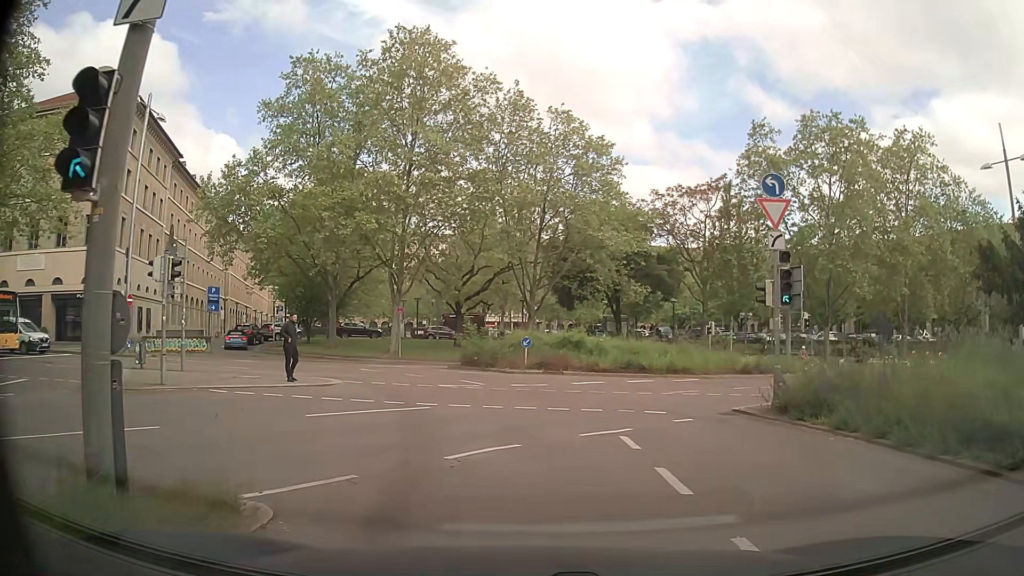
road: secondary_link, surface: asphalt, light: Day
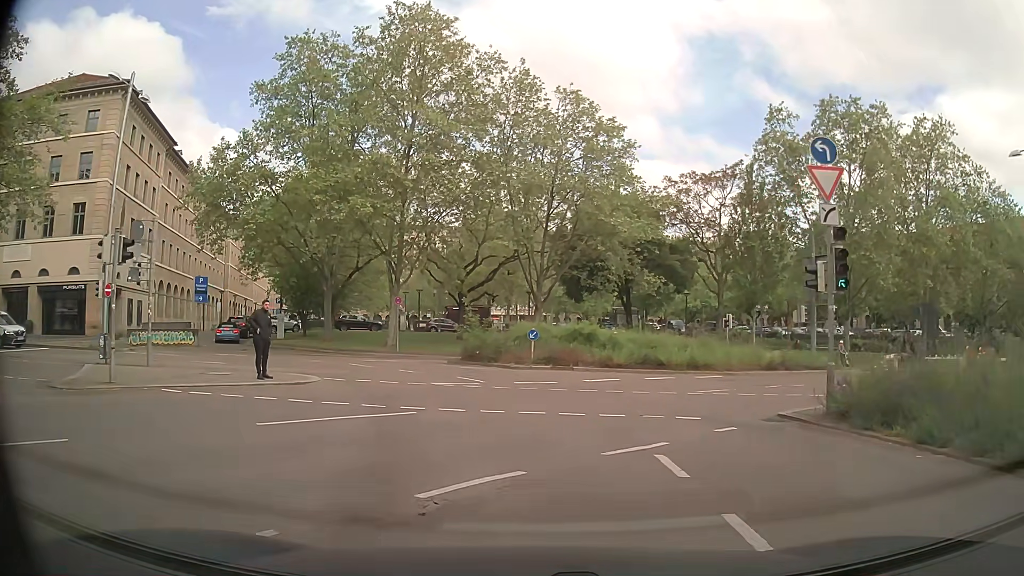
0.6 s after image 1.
(0.0, +2.7) m; +1°
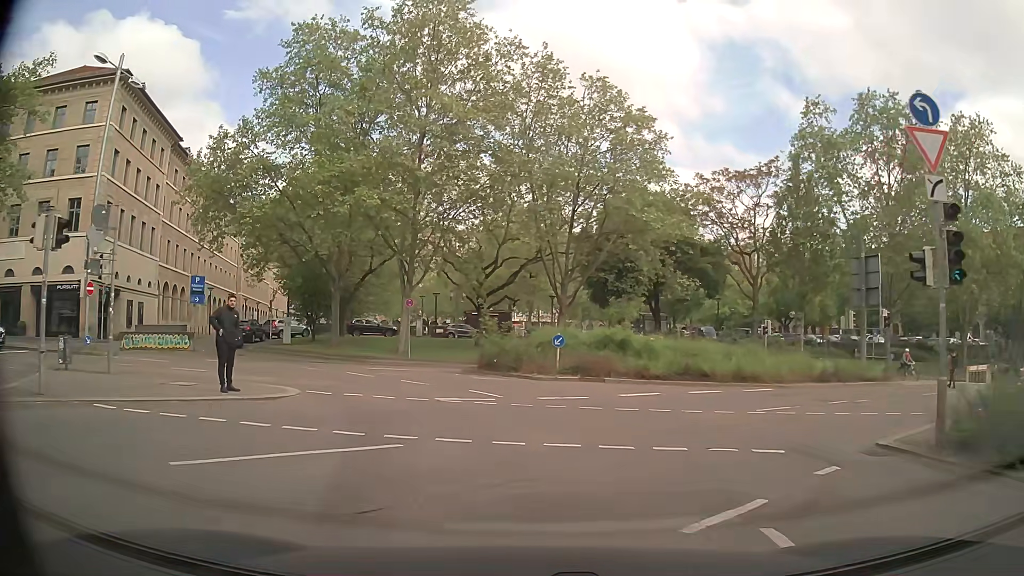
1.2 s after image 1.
(-0.1, +3.3) m; -3°
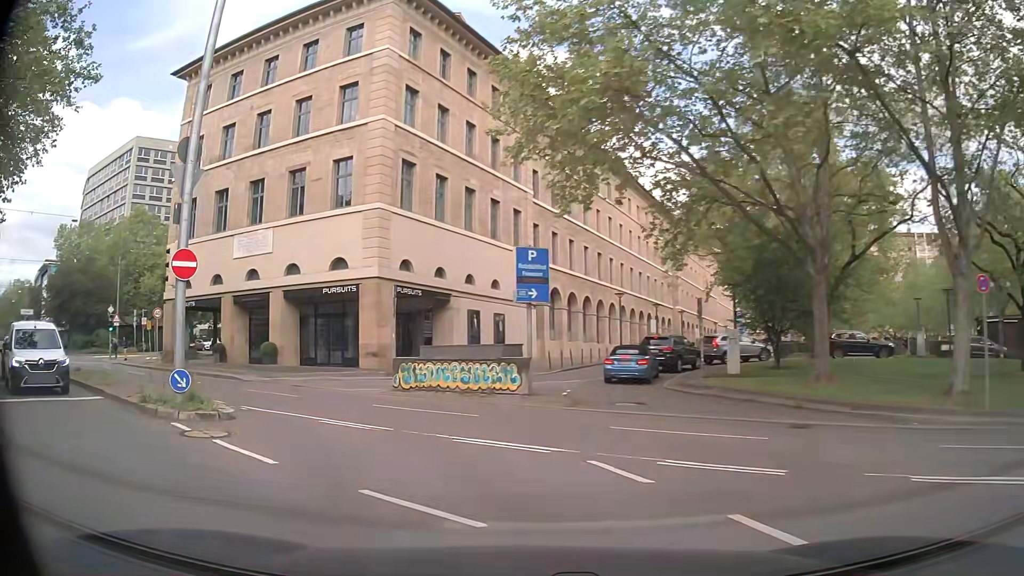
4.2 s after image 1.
(-5.1, +18.7) m; -39°
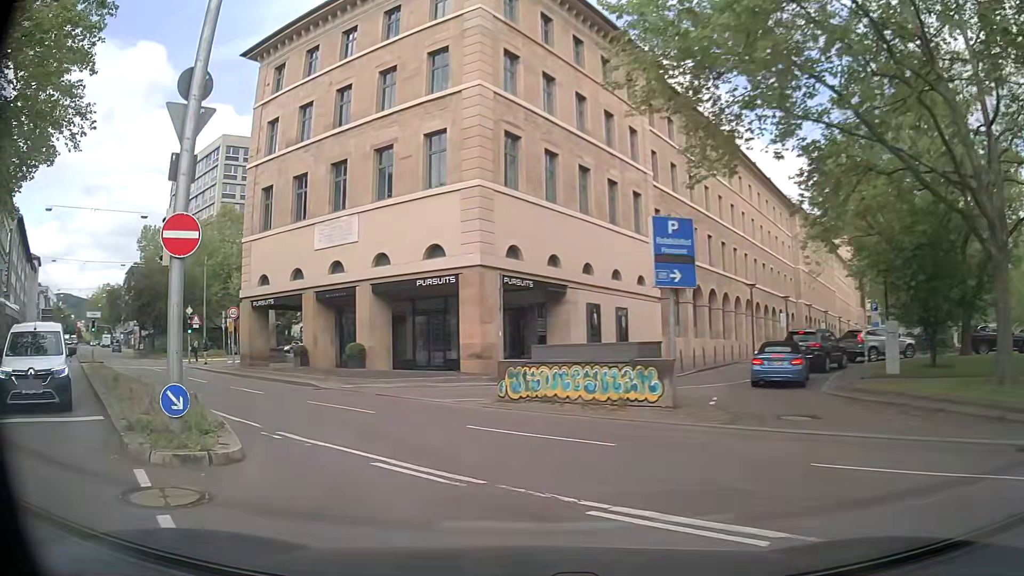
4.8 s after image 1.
(-0.3, +4.2) m; -8°
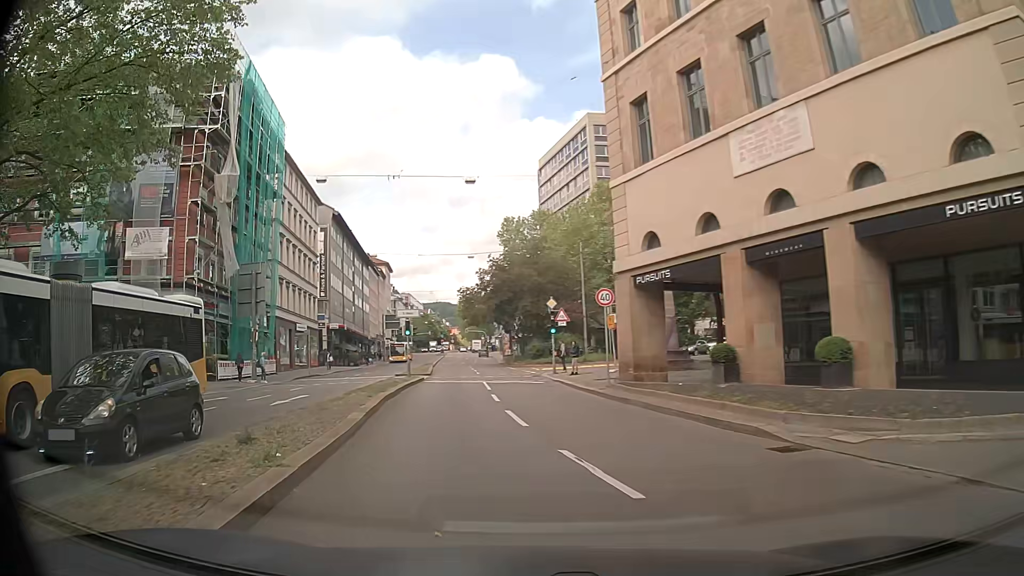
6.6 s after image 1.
(-4.2, +13.0) m; -34°
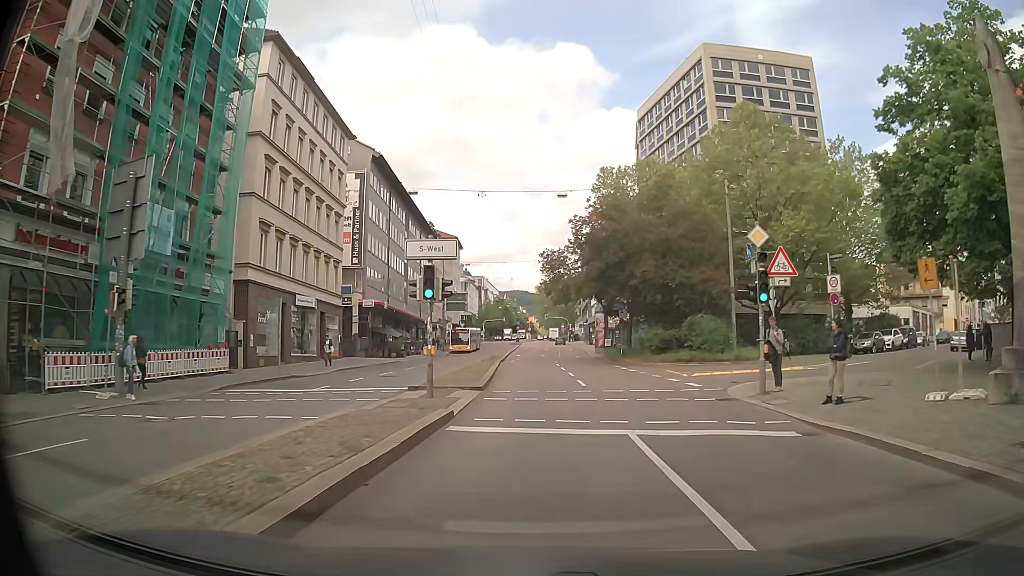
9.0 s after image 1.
(-3.1, +21.4) m; -8°
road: secondary
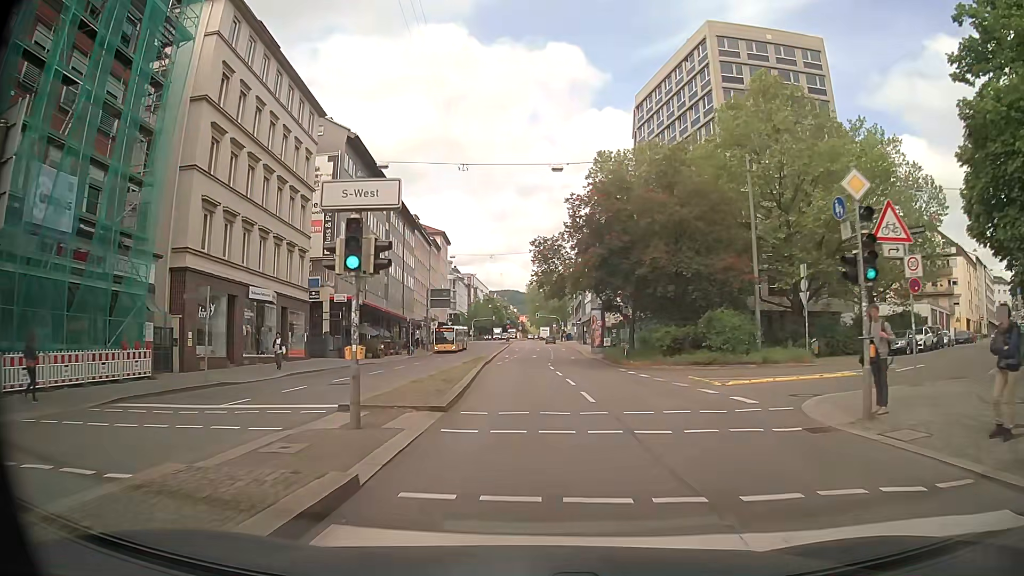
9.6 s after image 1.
(+0.1, +6.1) m; 0°
(0, +10) (0, +20) (0, +30) (0, +40) (+1, +50) (+1, +60) (+1, +70) (+1, +80) (+2, +90) (+2, +100) m
